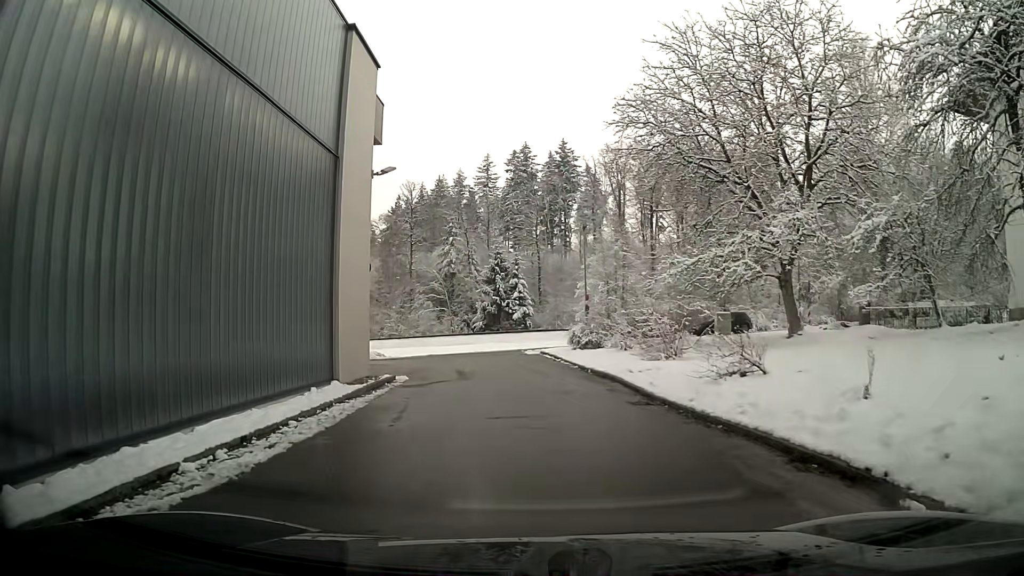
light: Day
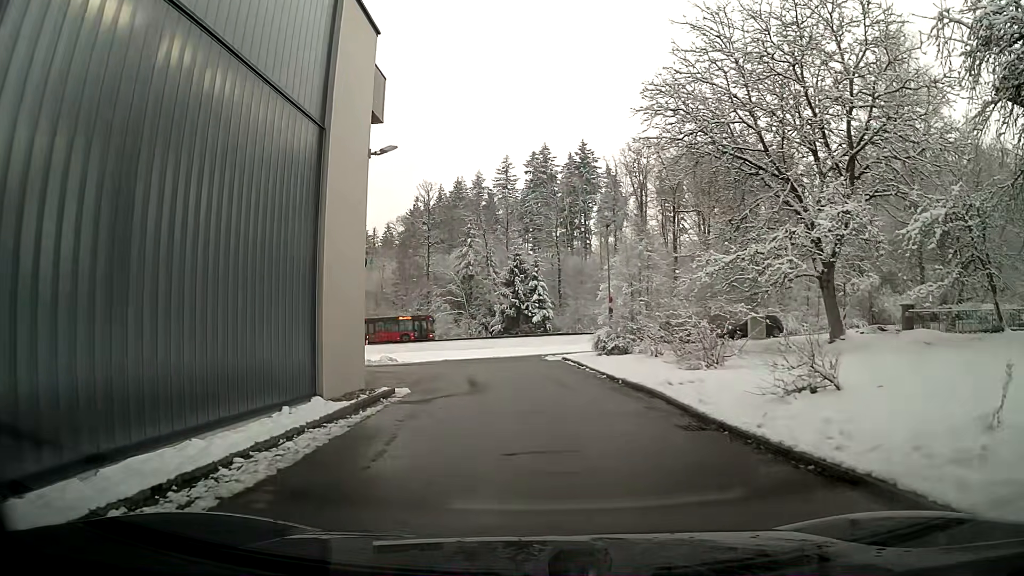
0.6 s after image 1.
(0.0, +2.3) m; -1°
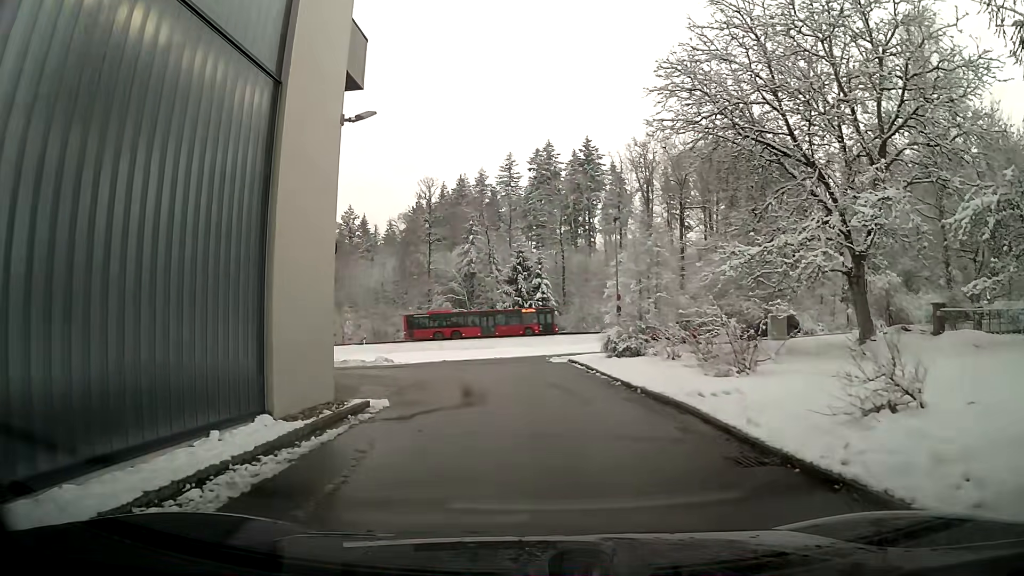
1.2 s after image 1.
(0.0, +2.3) m; 0°
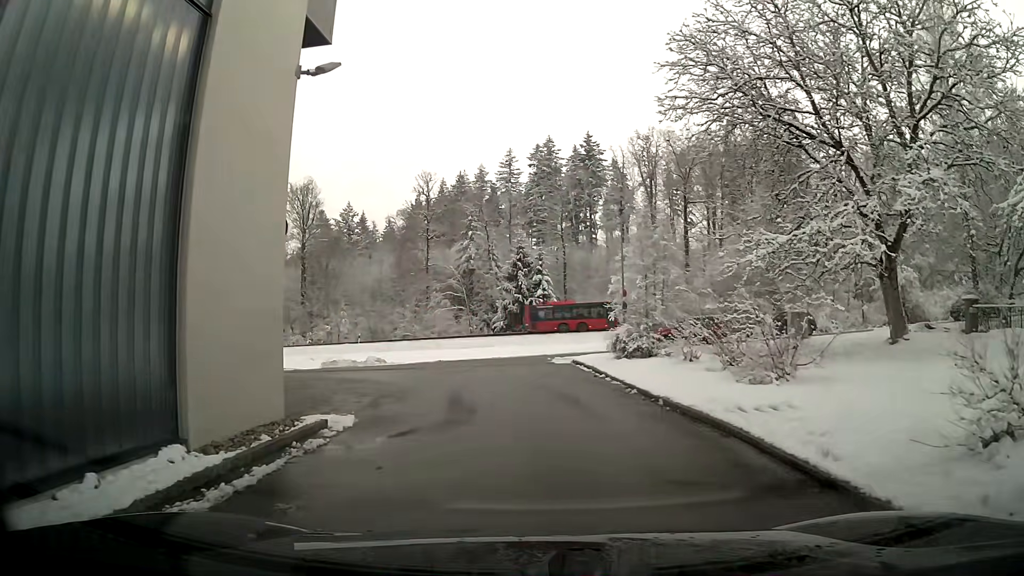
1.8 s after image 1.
(0.0, +2.3) m; 0°
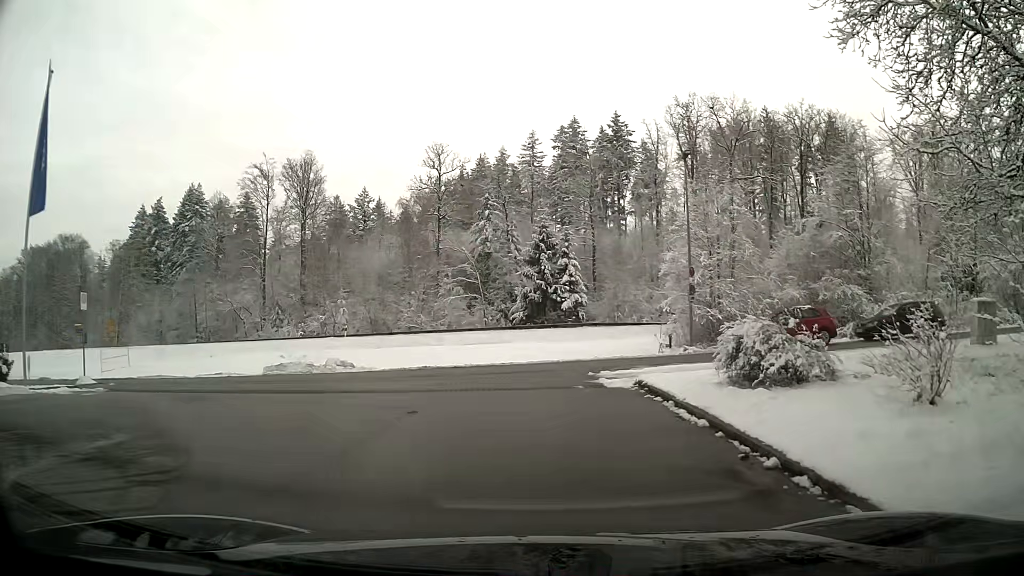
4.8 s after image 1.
(-0.3, +11.4) m; -3°
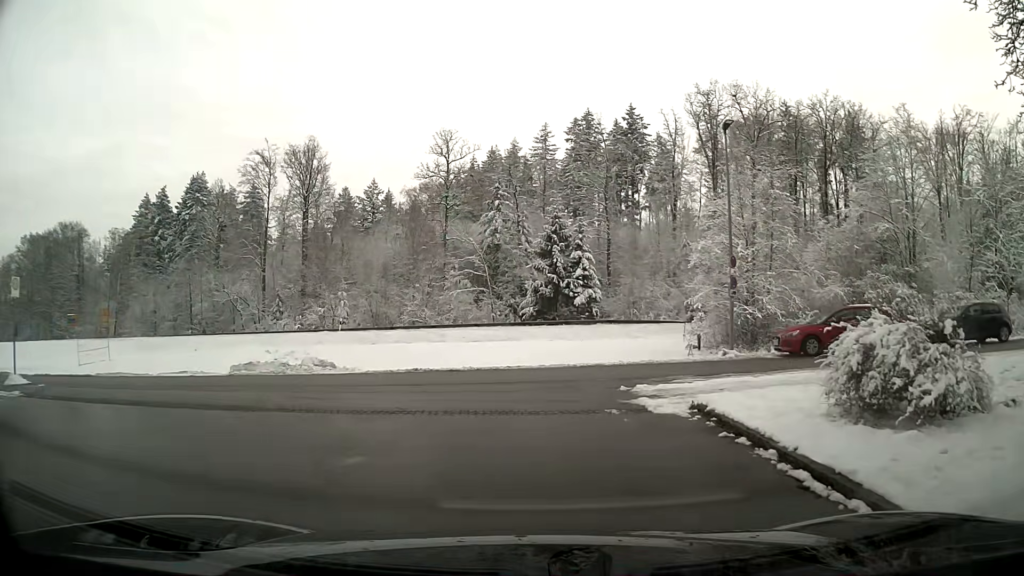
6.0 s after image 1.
(0.0, +4.1) m; -1°
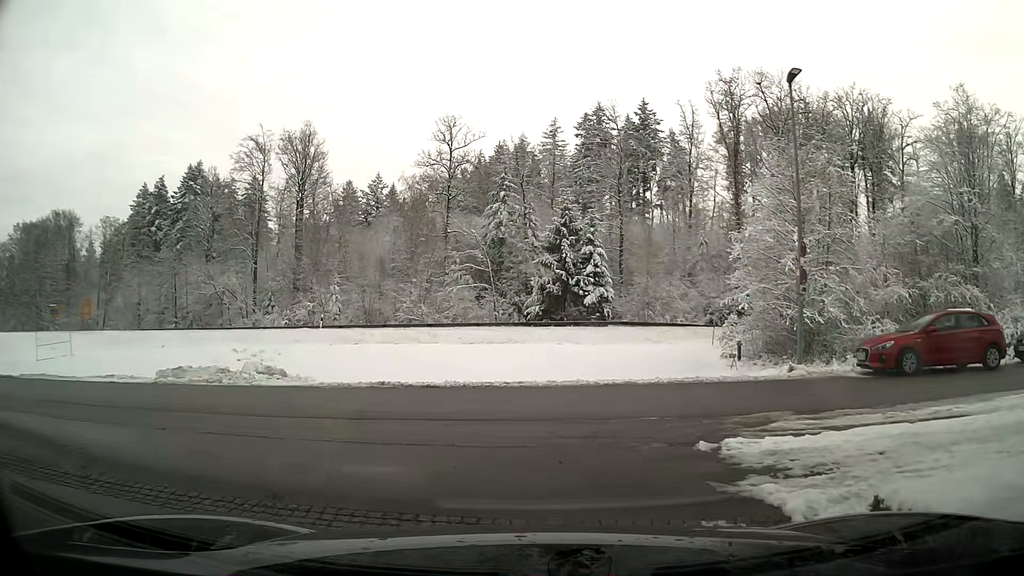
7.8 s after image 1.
(0.0, +5.3) m; 0°
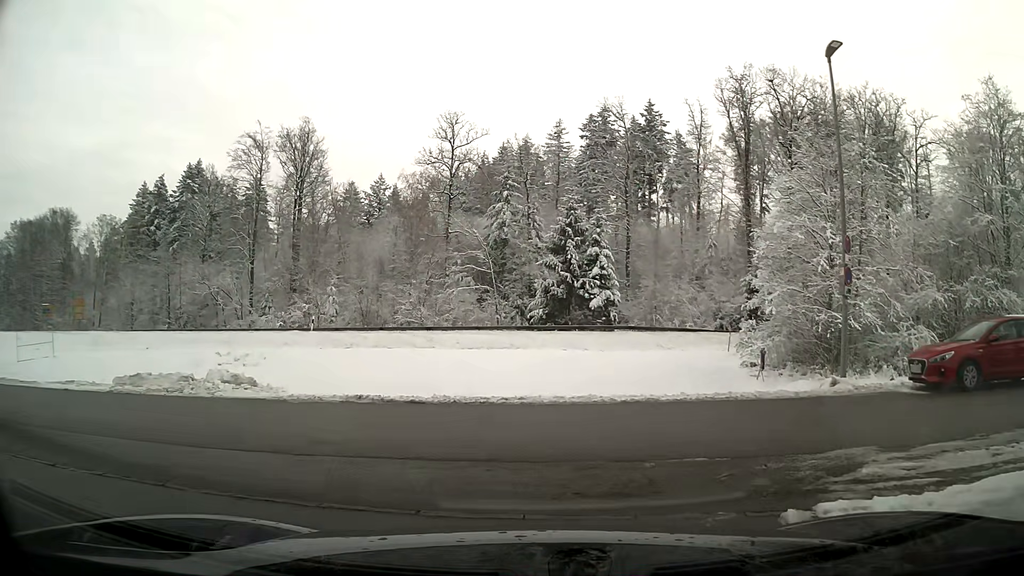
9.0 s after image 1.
(0.0, +2.3) m; -1°
